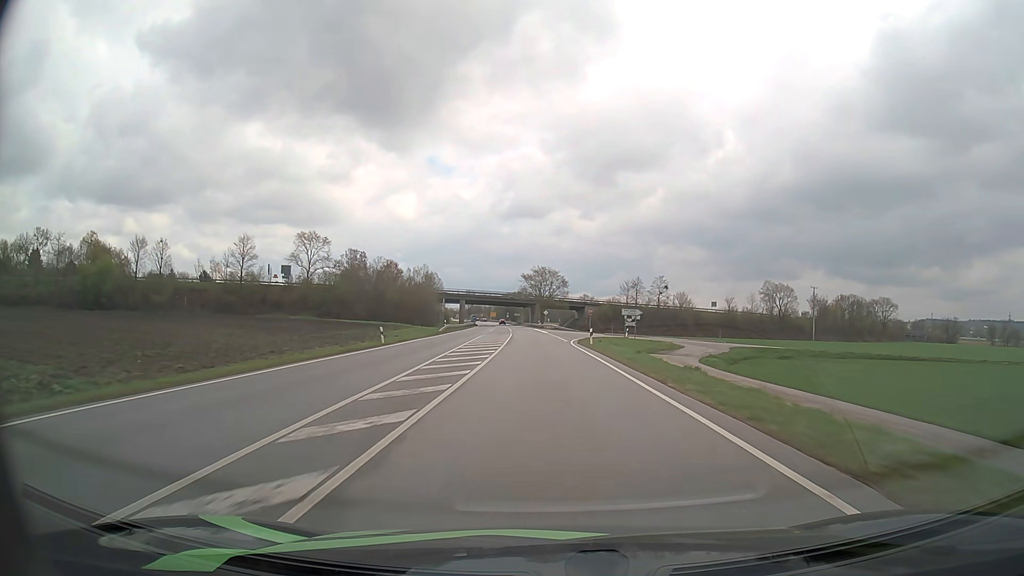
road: primary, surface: asphalt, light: Day
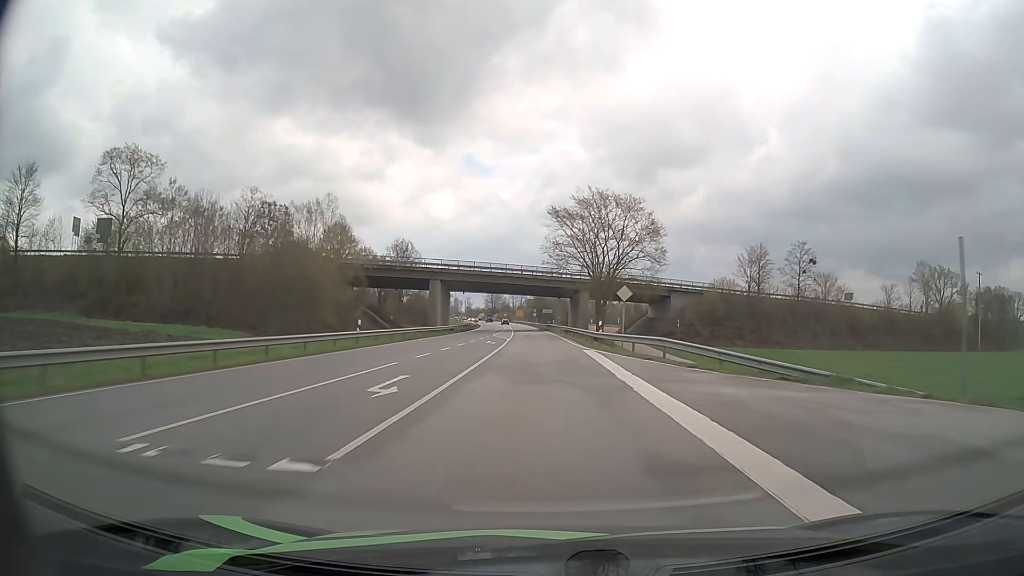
(-2.2, +79.8) m; -3°
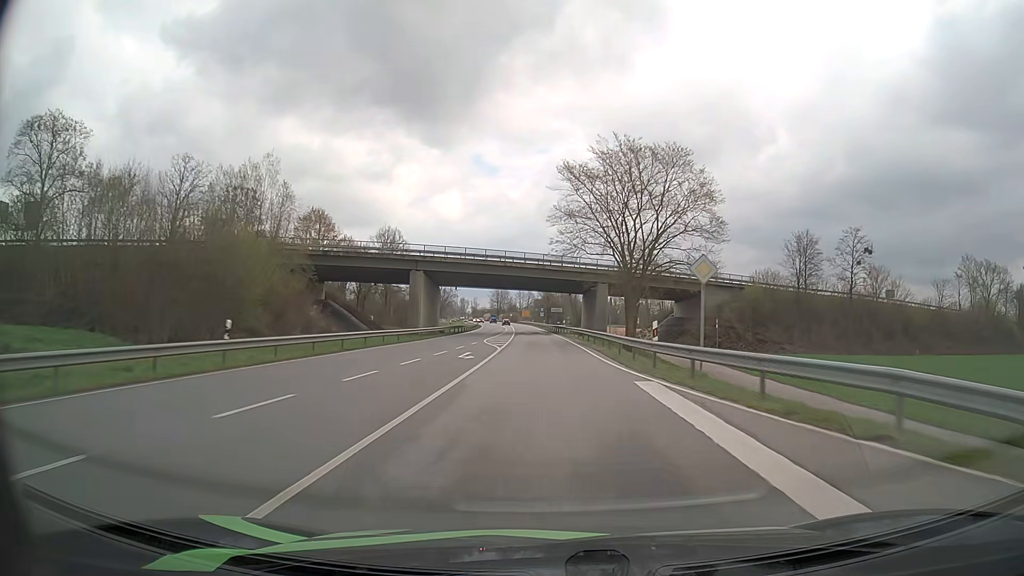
(-0.1, +16.0) m; -1°
(0, +10) (0, +20) (0, +30) (-1, +40) (-1, +50) (-1, +60) (-2, +70) (-2, +80) (-3, +90) (-3, +100) m
